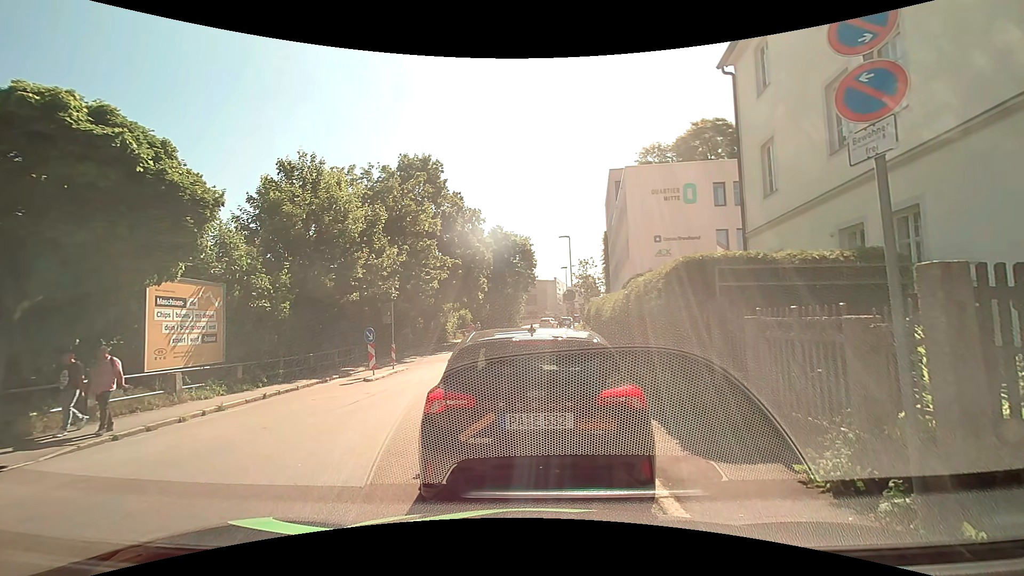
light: Day
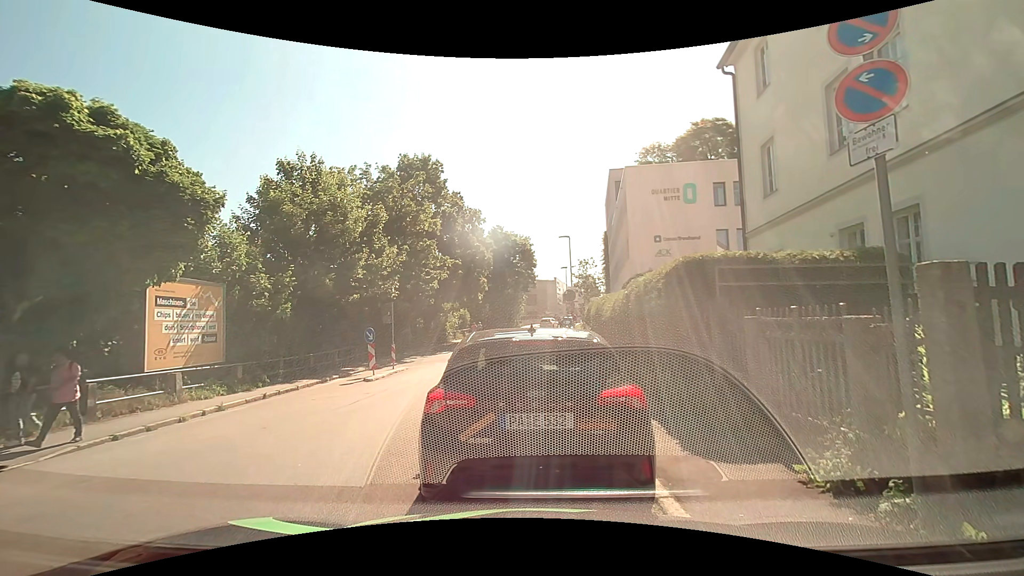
(0.0, 0.0) m; 0°
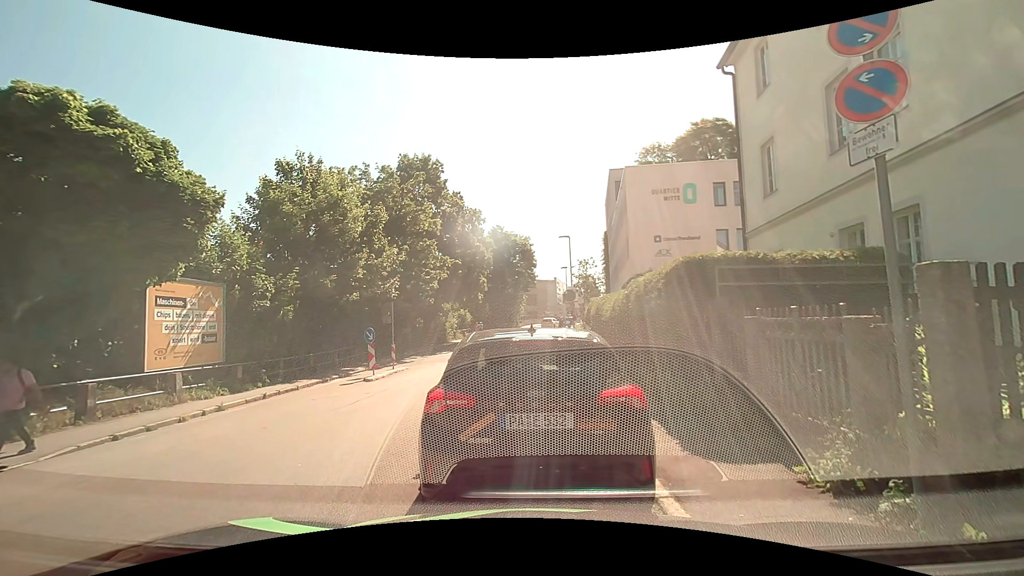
(0.0, 0.0) m; 0°
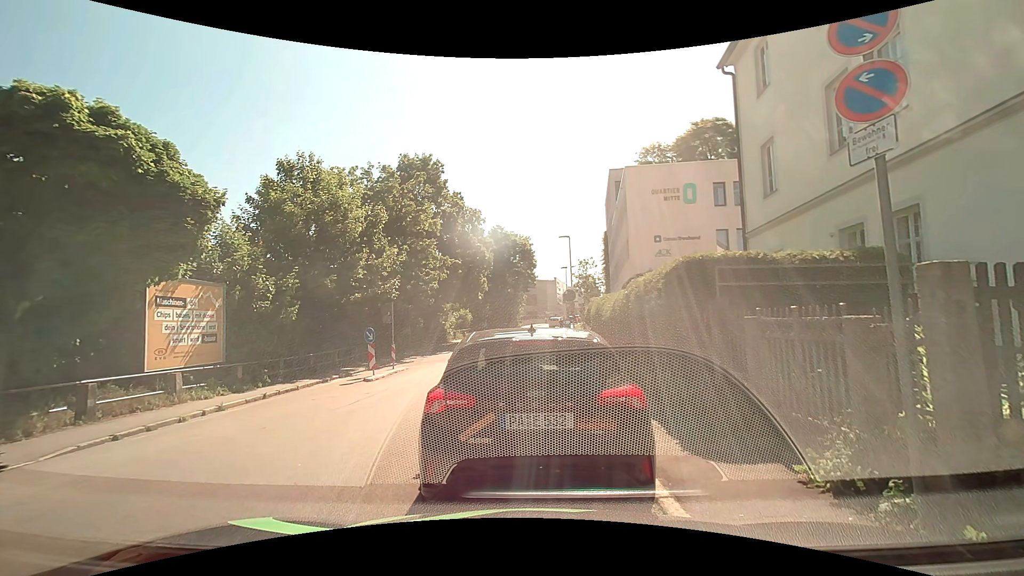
(0.0, 0.0) m; 0°
